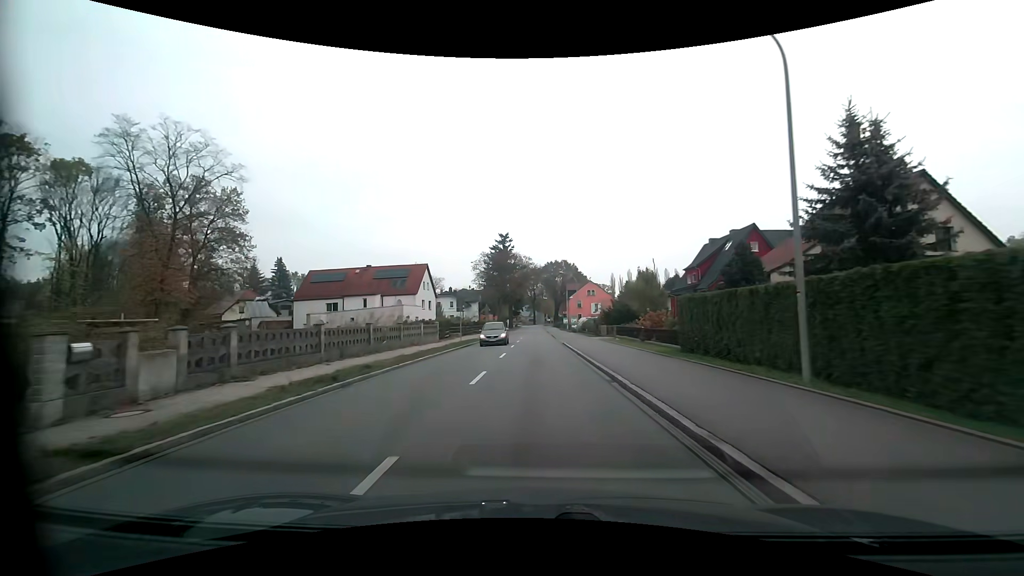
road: primary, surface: asphalt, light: Day
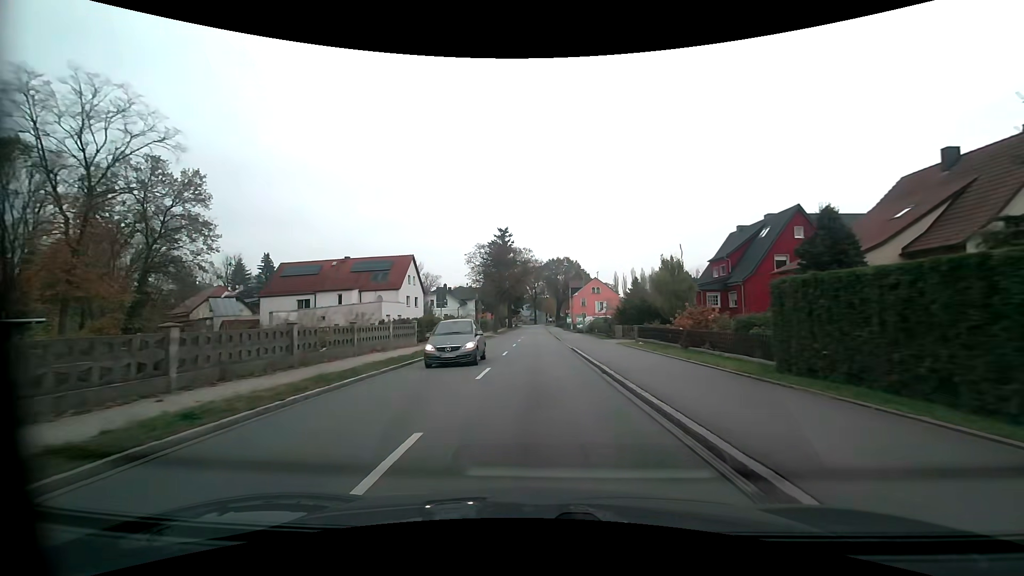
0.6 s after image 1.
(0.0, +8.0) m; 0°
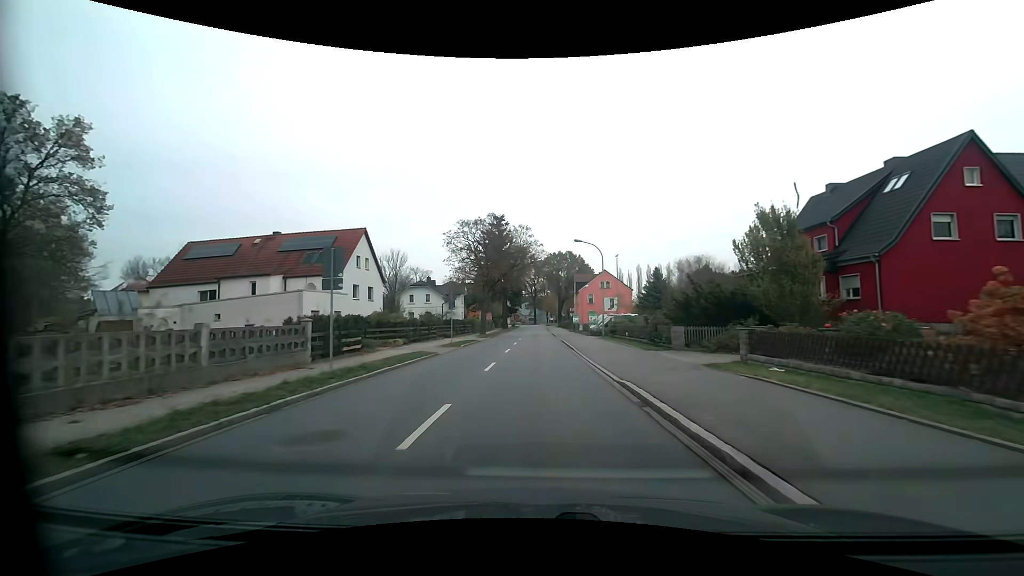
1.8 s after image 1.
(0.0, +16.1) m; 0°
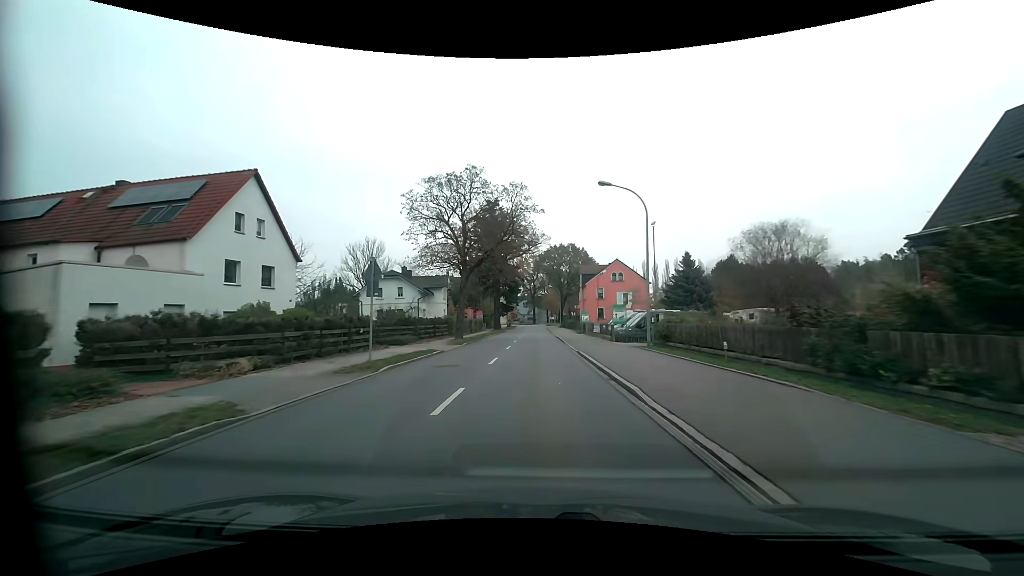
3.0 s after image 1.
(0.0, +16.1) m; 0°
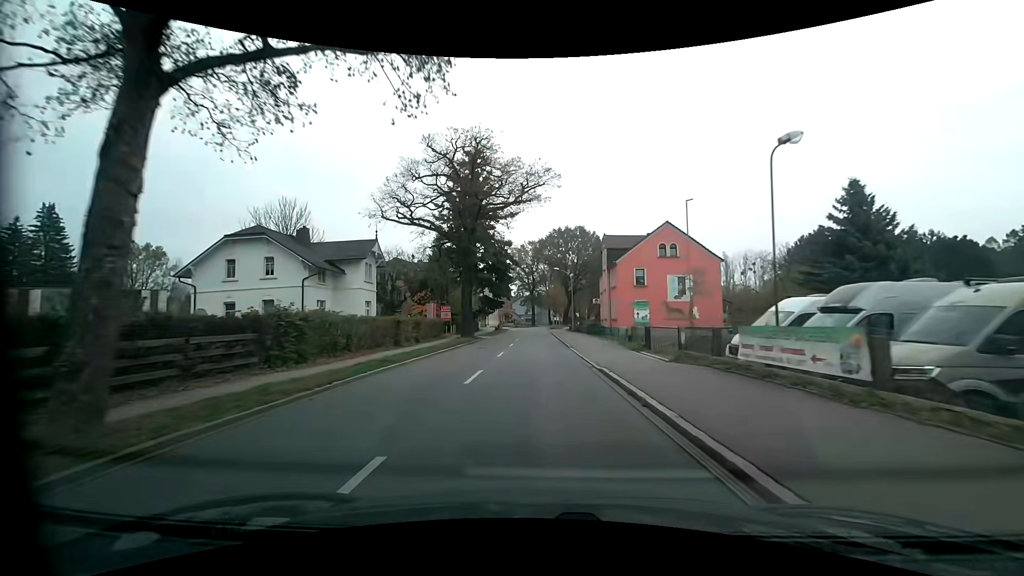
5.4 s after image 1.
(+0.1, +32.2) m; 0°
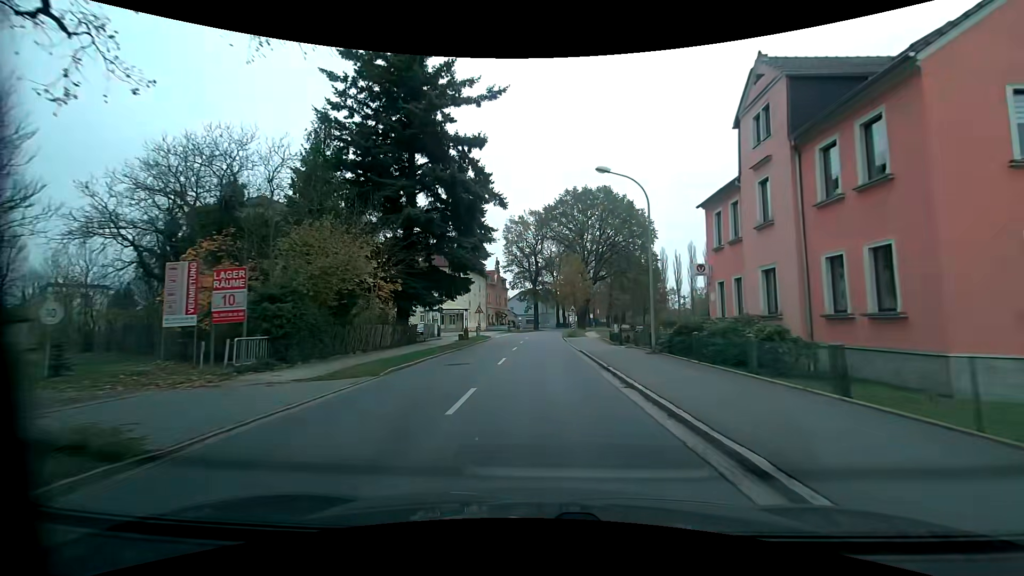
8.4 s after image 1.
(-0.3, +39.9) m; 0°
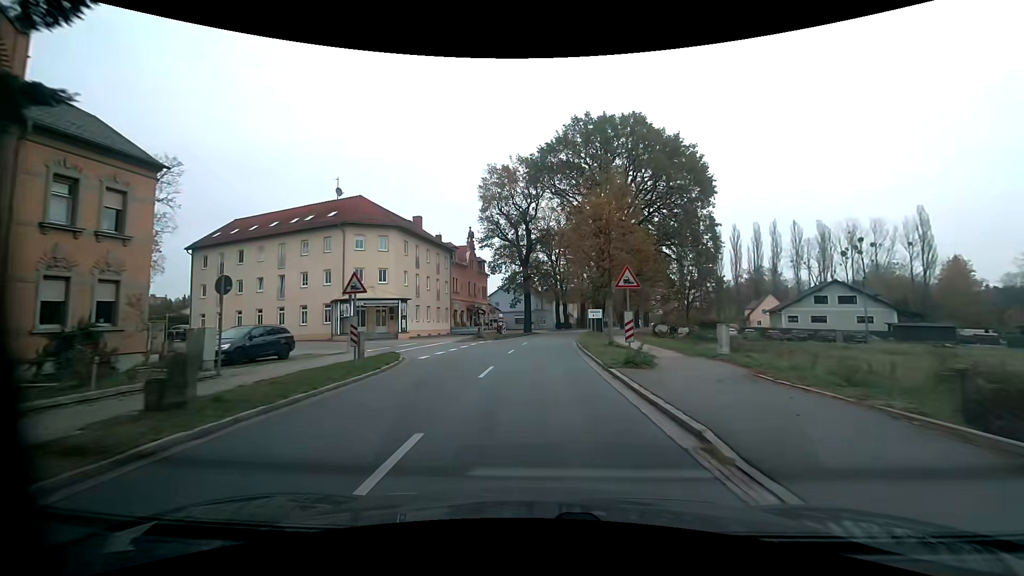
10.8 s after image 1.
(+0.2, +31.5) m; +1°
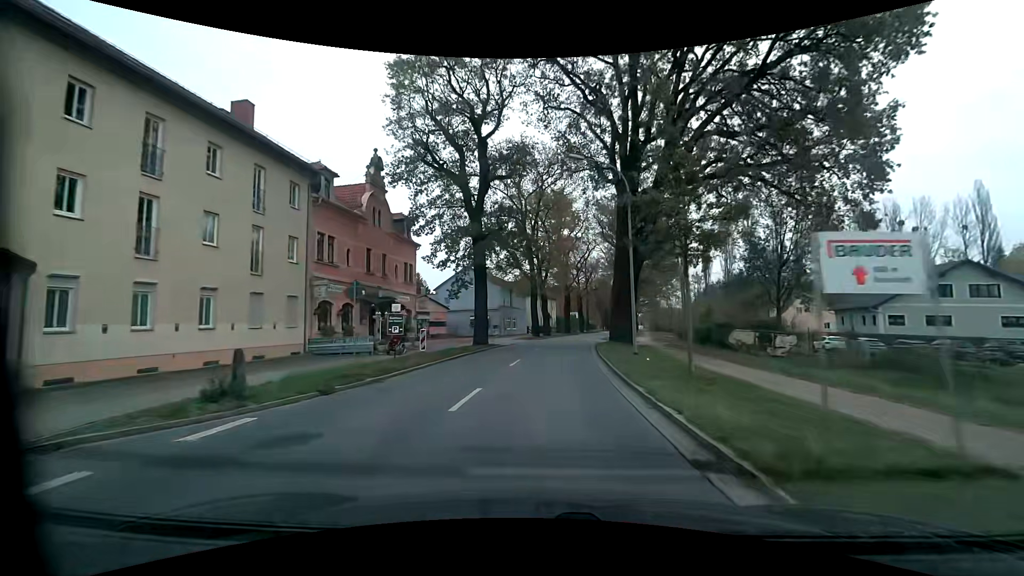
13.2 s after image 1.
(+0.4, +31.2) m; +3°
